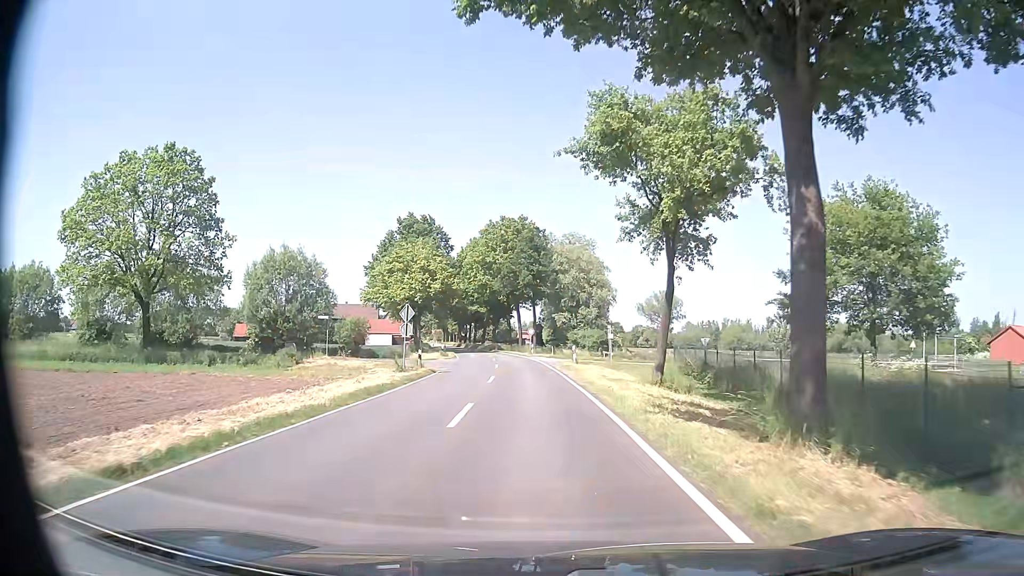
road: tertiary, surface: asphalt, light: Day
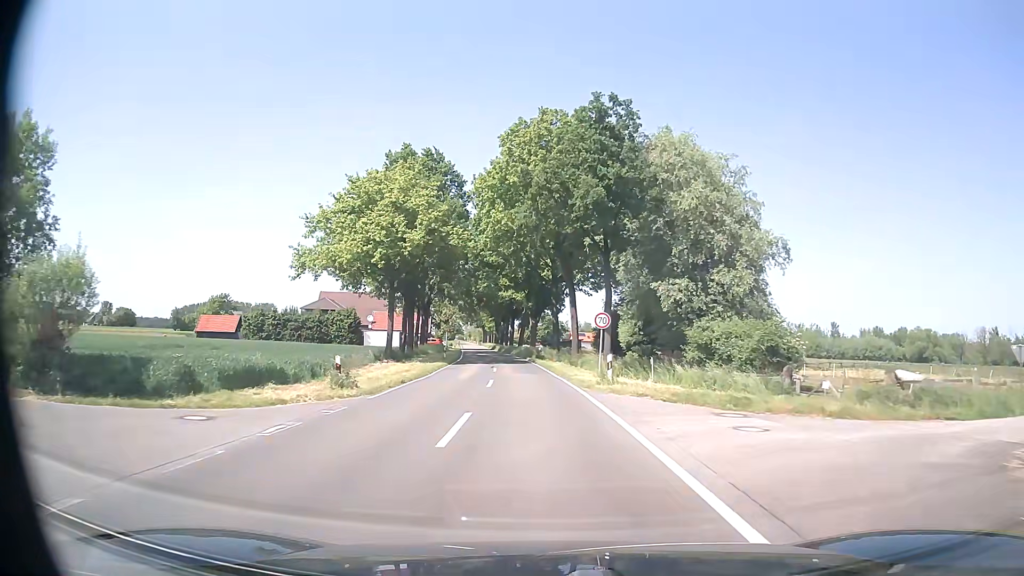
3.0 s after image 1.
(-1.4, +37.6) m; -5°
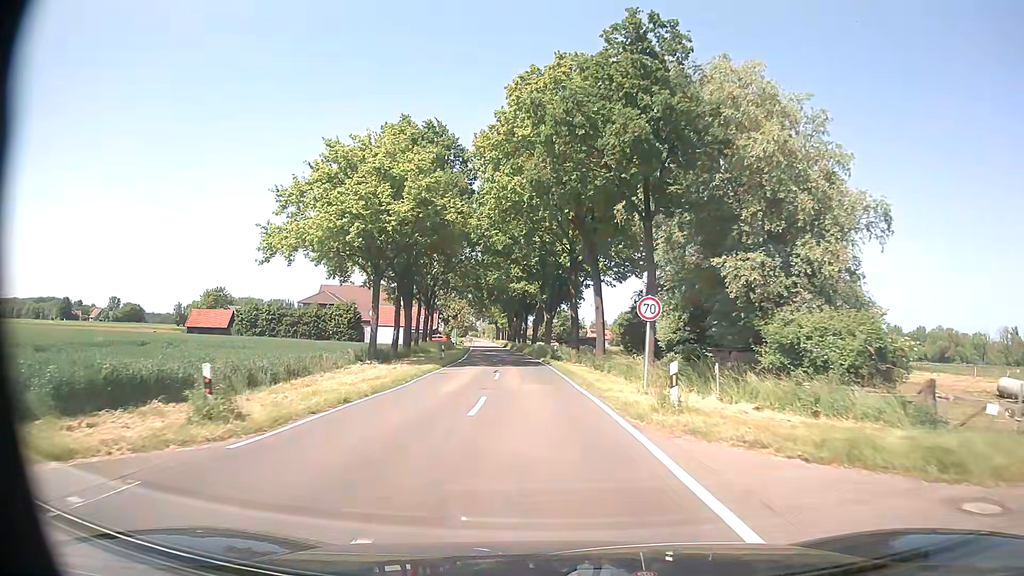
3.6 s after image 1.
(-0.1, +8.2) m; -1°
(0, +10) (0, +20) (-1, +30) (-1, +40) (-2, +50) (-3, +60) (-4, +70) (-5, +80) (-6, +90) (-7, +100) m
